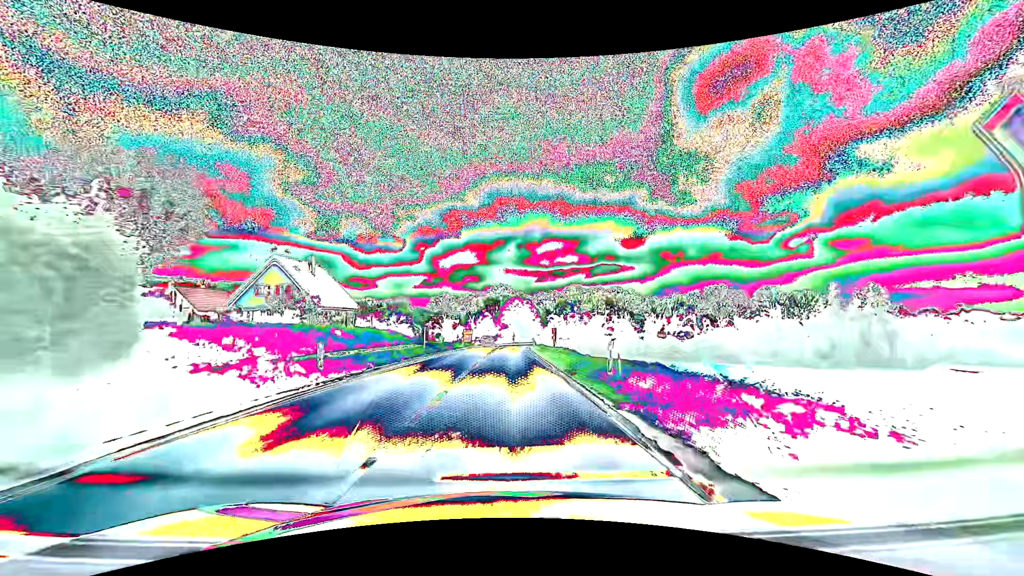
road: secondary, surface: asphalt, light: Day
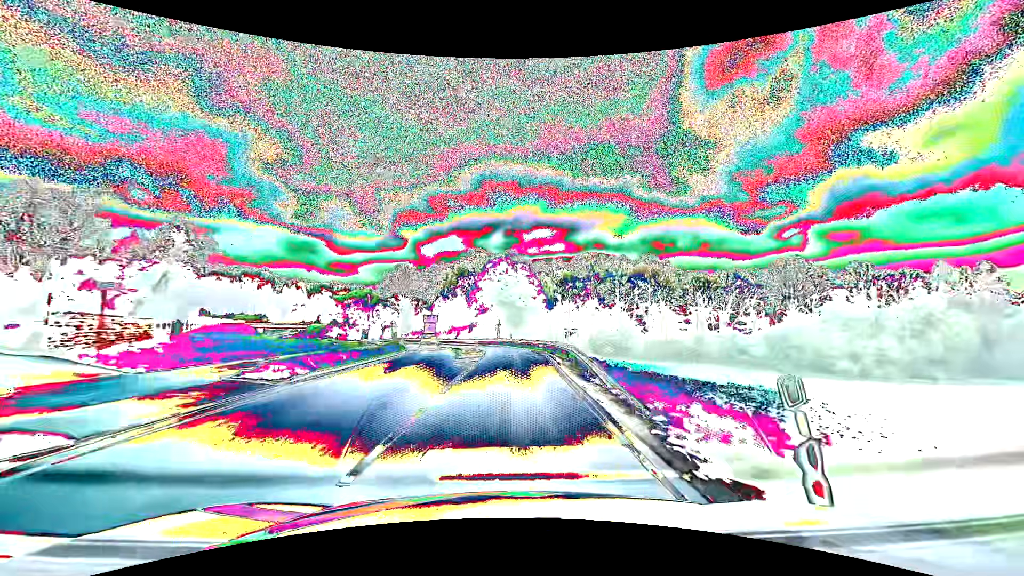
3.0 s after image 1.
(+0.5, +51.0) m; +2°
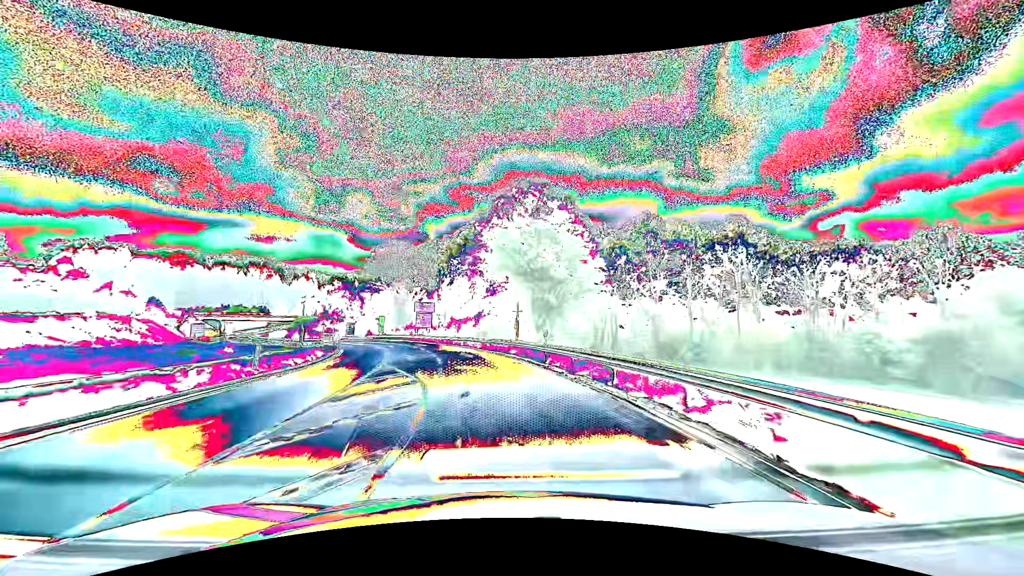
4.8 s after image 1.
(-0.1, +31.7) m; -2°
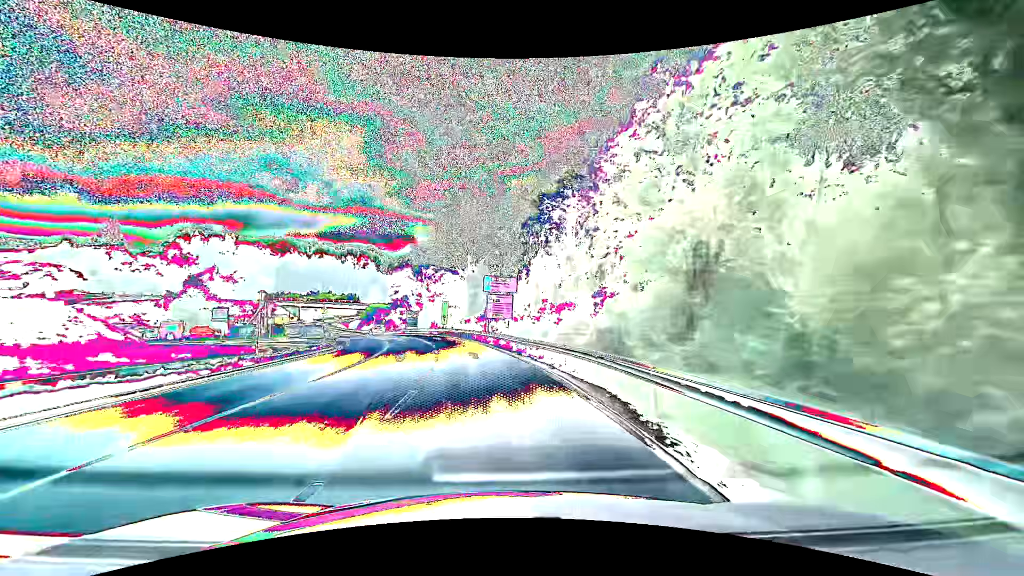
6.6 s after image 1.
(-3.0, +31.8) m; -11°
(0, +10) (-1, +20) (-3, +30) (-5, +40) (-7, +49) (-10, +59) (-14, +68) (-18, +77) (-23, +86) (-28, +95) m
